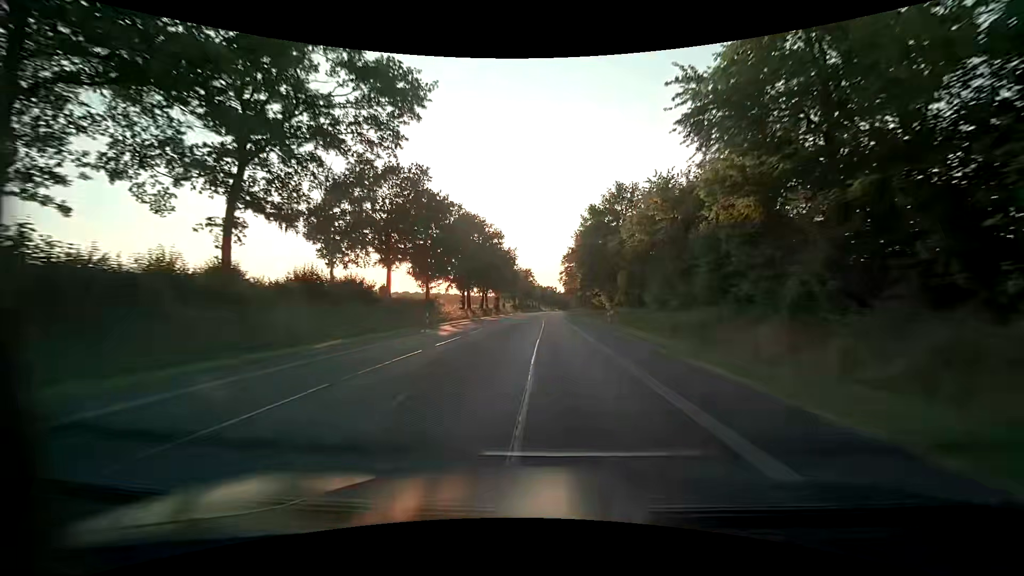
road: primary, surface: asphalt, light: Day
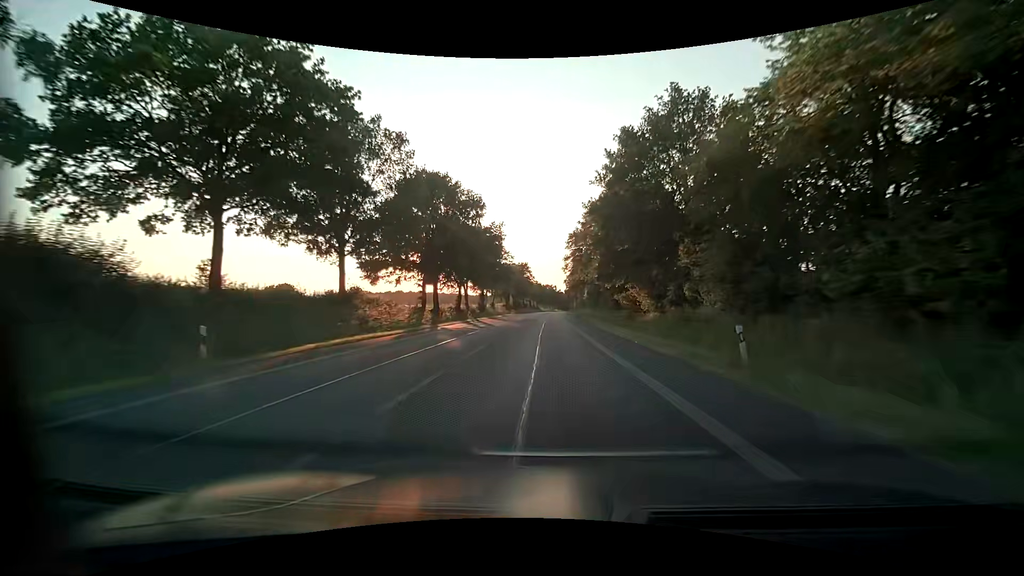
(0.0, +23.3) m; 0°
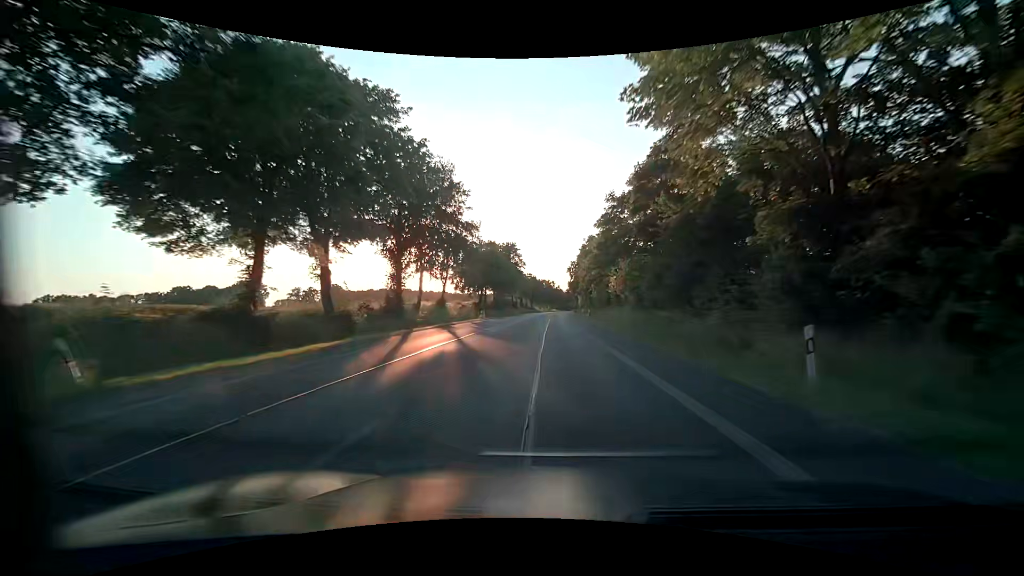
(+0.2, +46.7) m; 0°
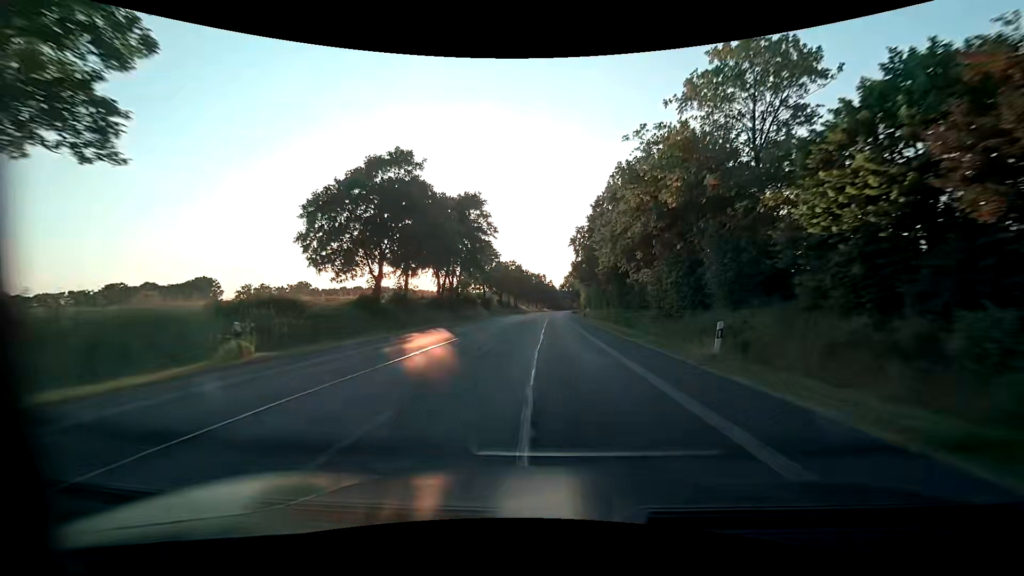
(+0.8, +46.7) m; +2°
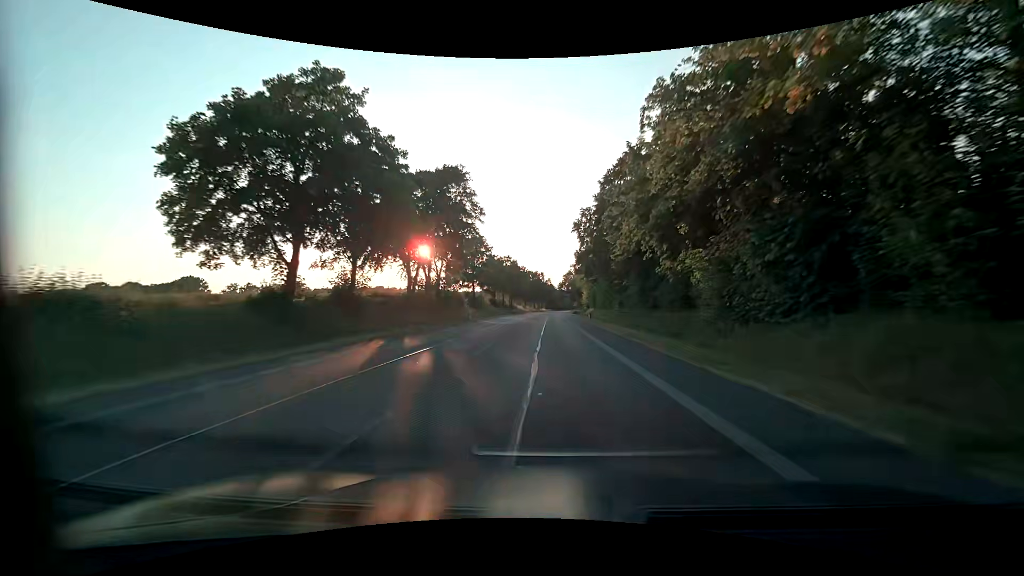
(0.0, +11.7) m; 0°
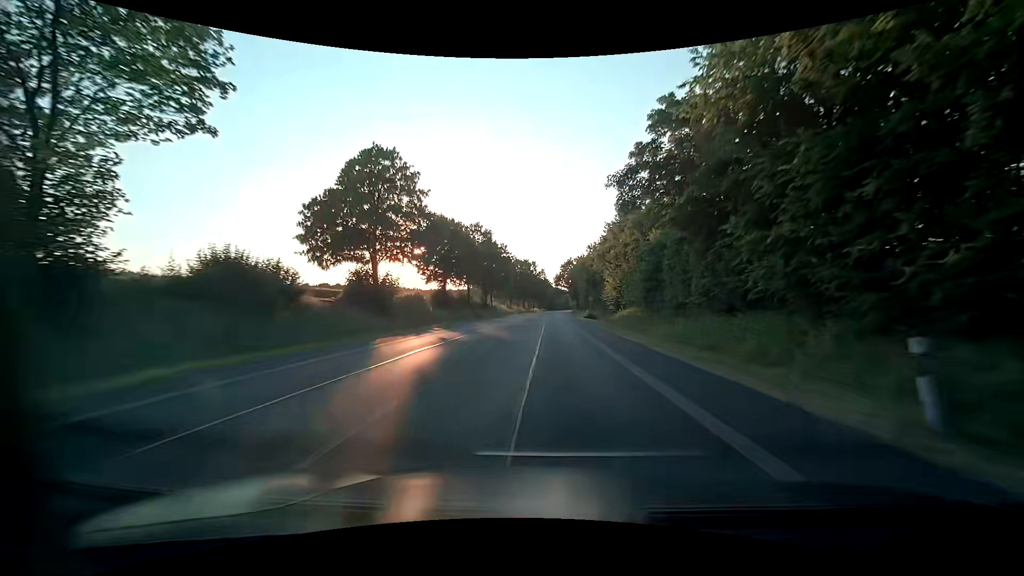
(+0.2, +46.7) m; 0°
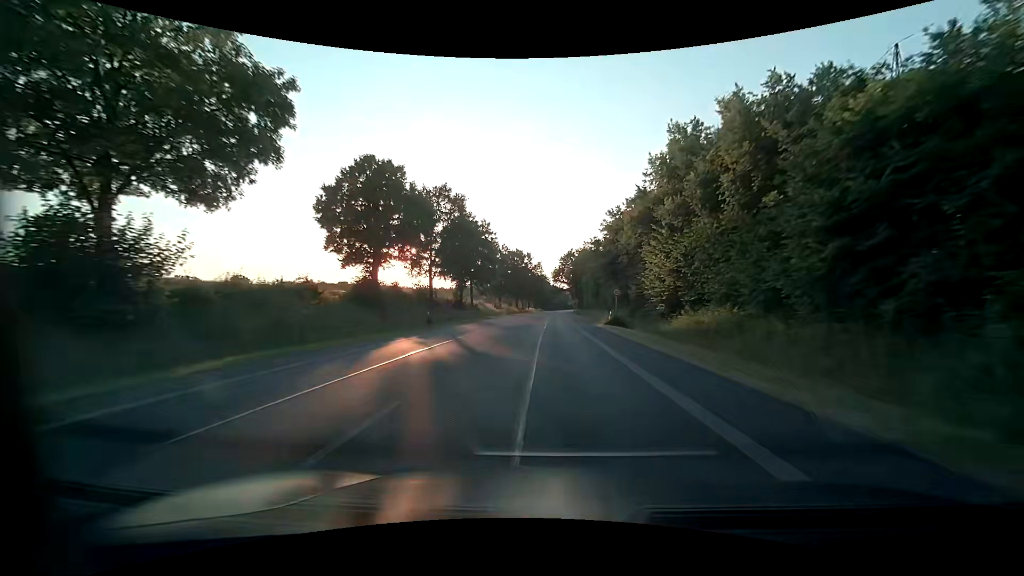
(+0.1, +23.4) m; 0°
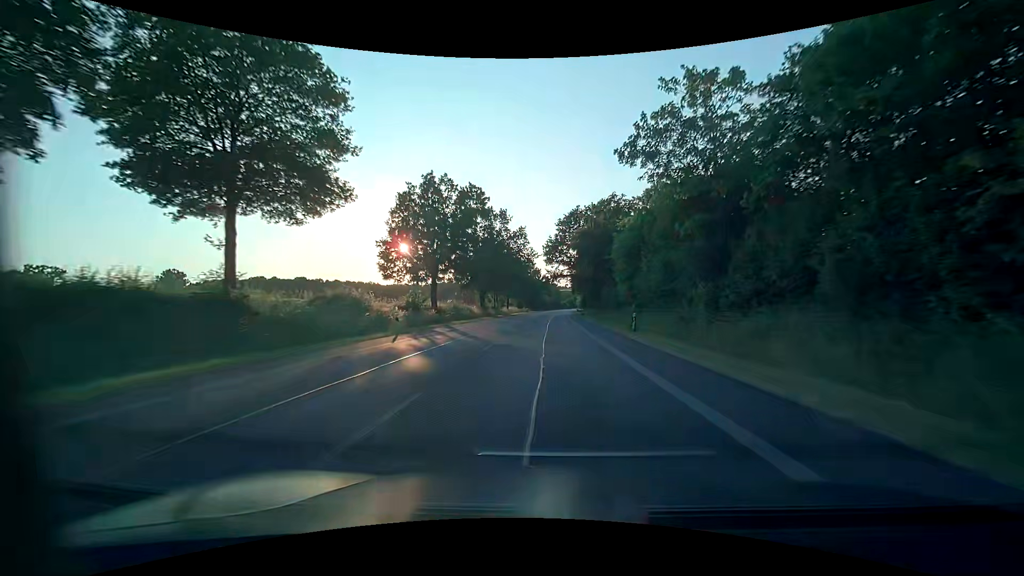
(+0.7, +58.4) m; +1°
(0, +10) (0, +20) (0, +30) (0, +40) (+1, +50) (+1, +60) (+1, +70) (+2, +80) (+2, +90) (+2, +100) m
